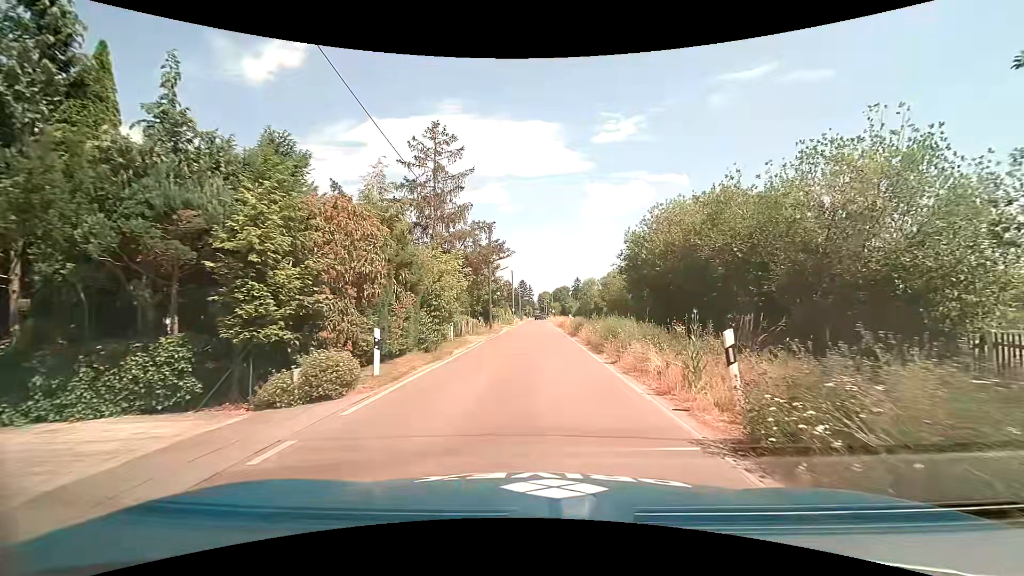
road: unclassified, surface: asphalt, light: Day
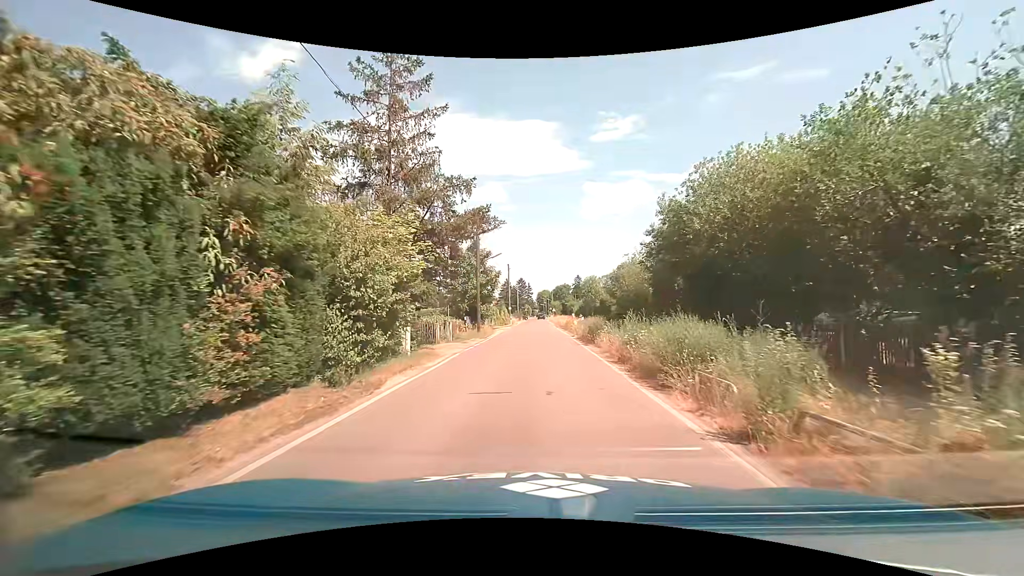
(+0.1, +8.7) m; 0°
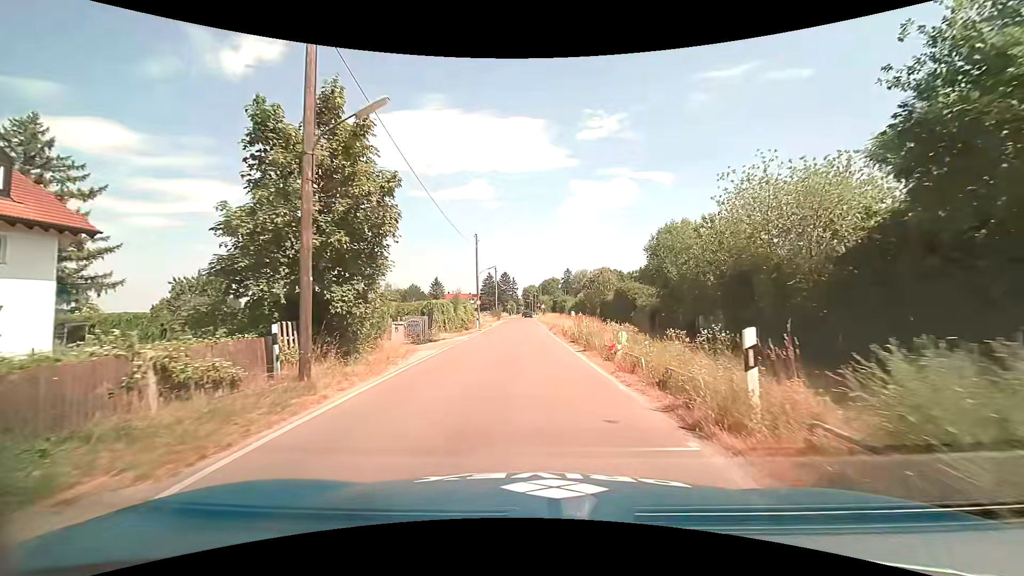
(+0.4, +24.2) m; +2°
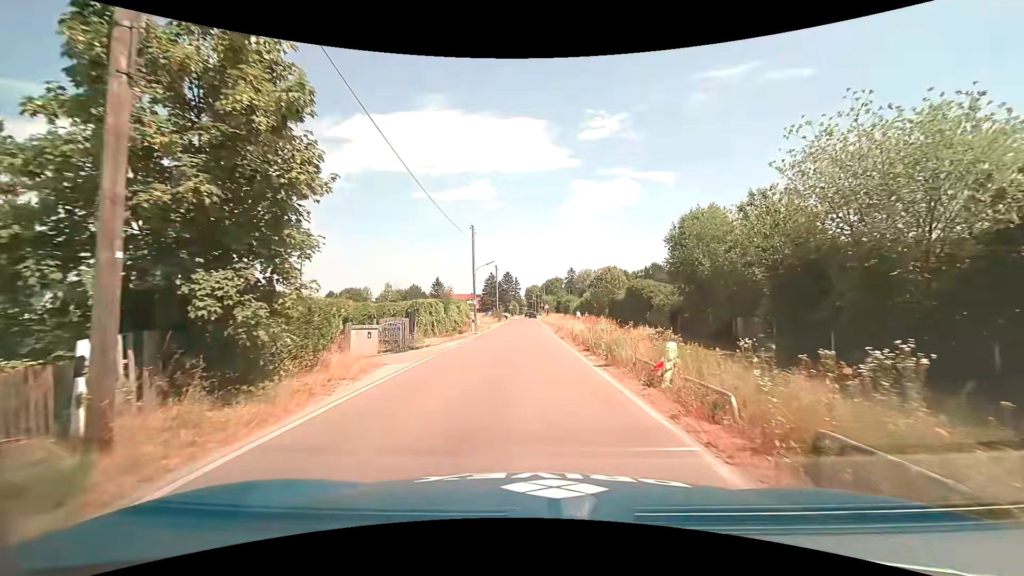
(0.0, +4.5) m; 0°
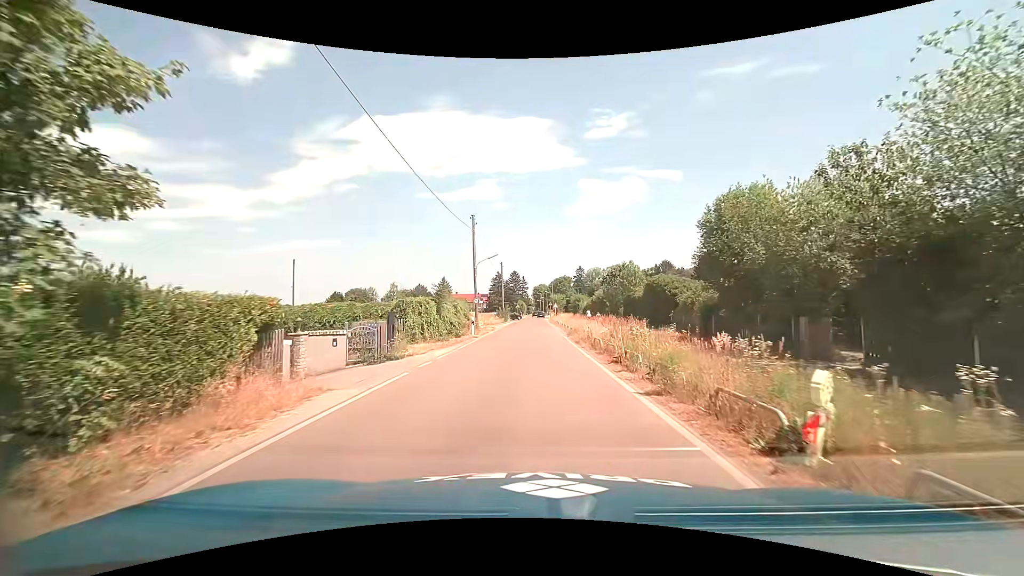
(-0.1, +4.3) m; -1°
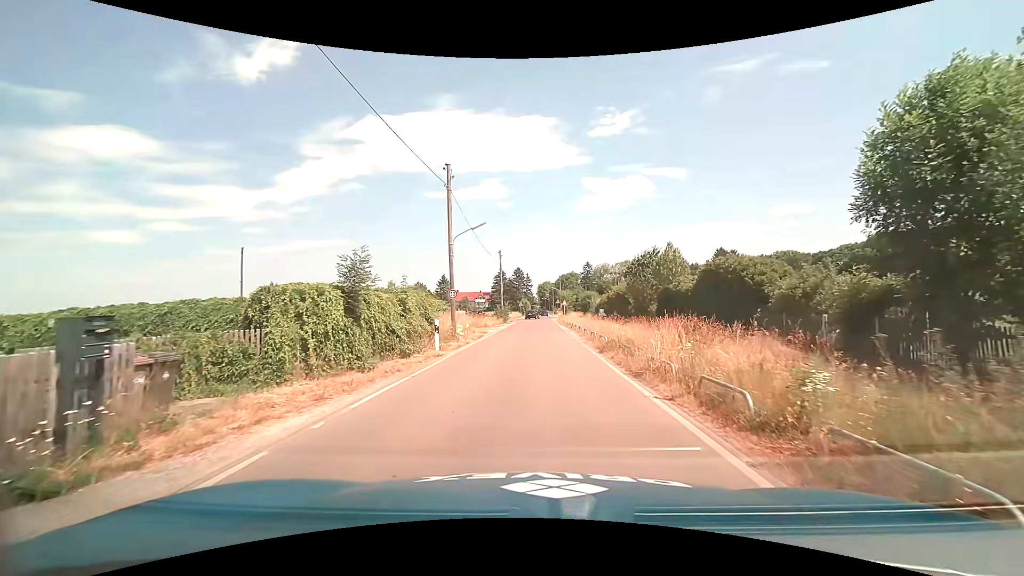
(-0.2, +11.9) m; -1°
(0, +10) (0, +20) (+1, +30) (+1, +40) (+1, +50) (+1, +60) (+1, +70) (+1, +80) (+1, +90) (+1, +100) m
